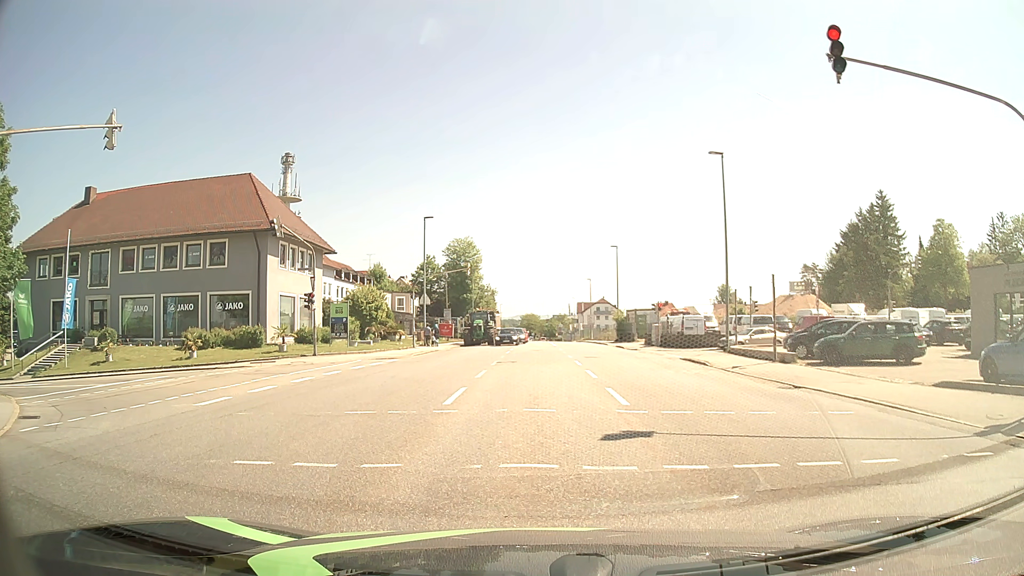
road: tertiary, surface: asphalt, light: Day
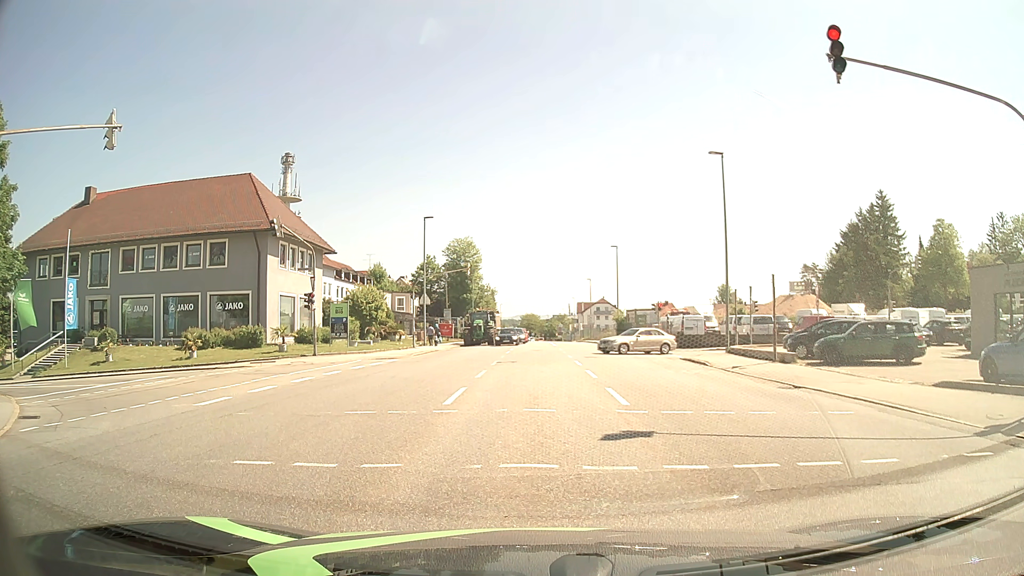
(0.0, 0.0) m; 0°
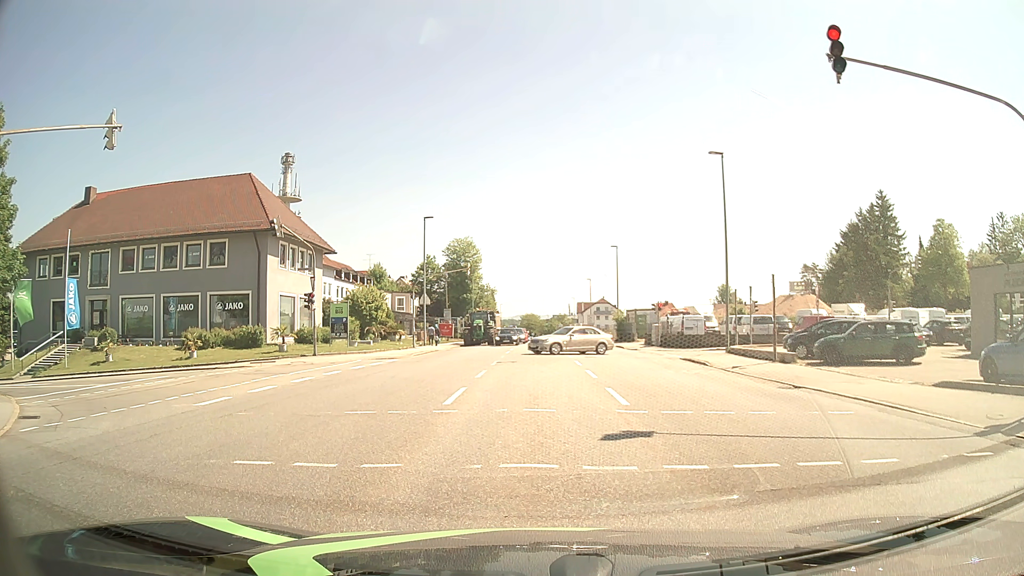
(0.0, 0.0) m; 0°
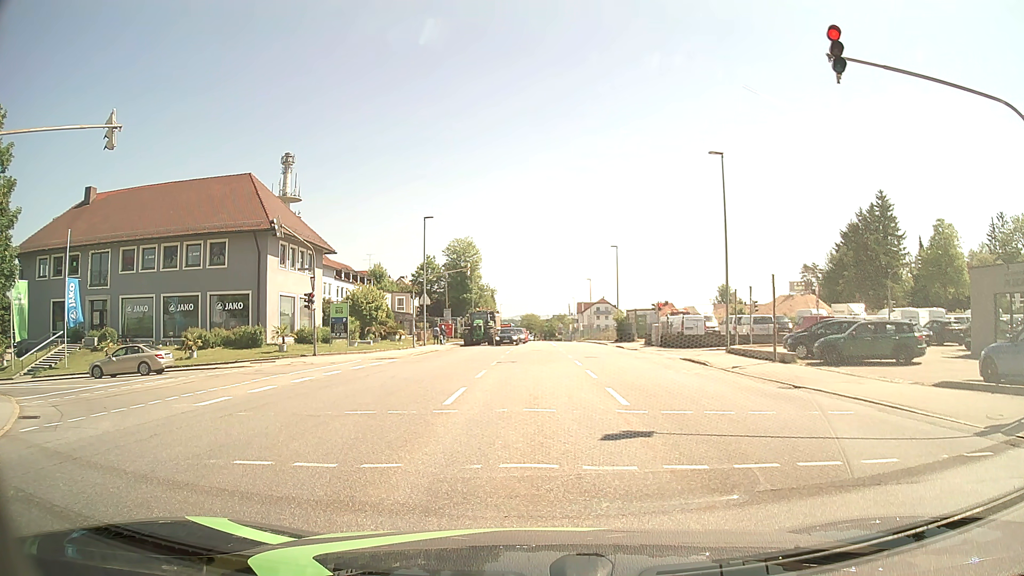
(0.0, 0.0) m; 0°
